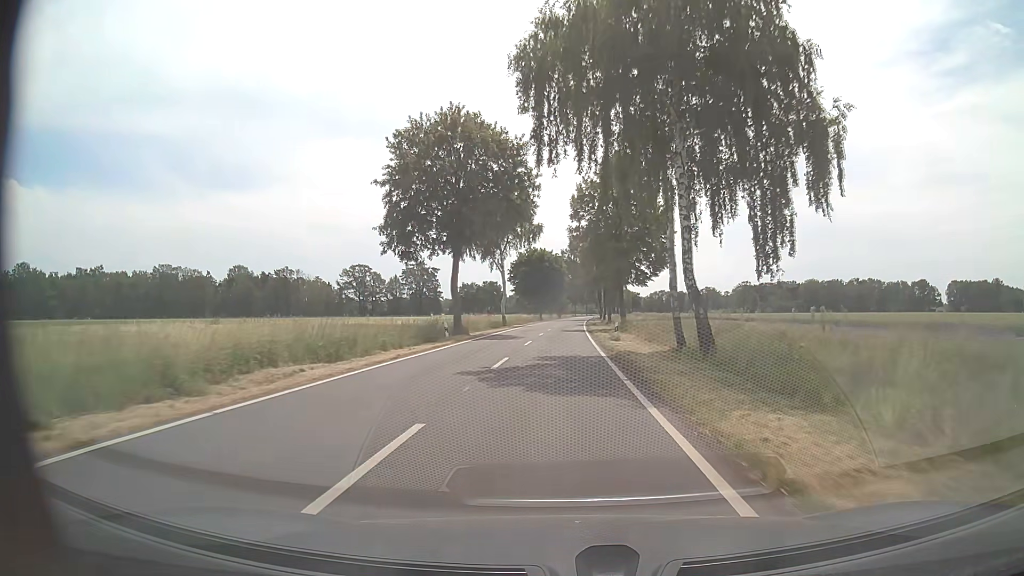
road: tertiary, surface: asphalt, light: Day
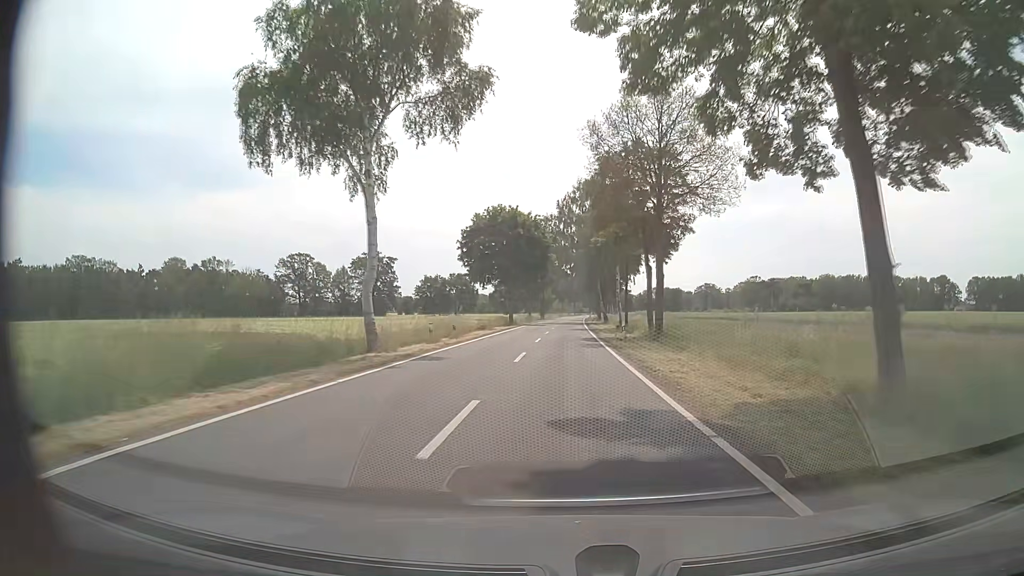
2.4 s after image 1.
(+0.3, +46.0) m; +2°
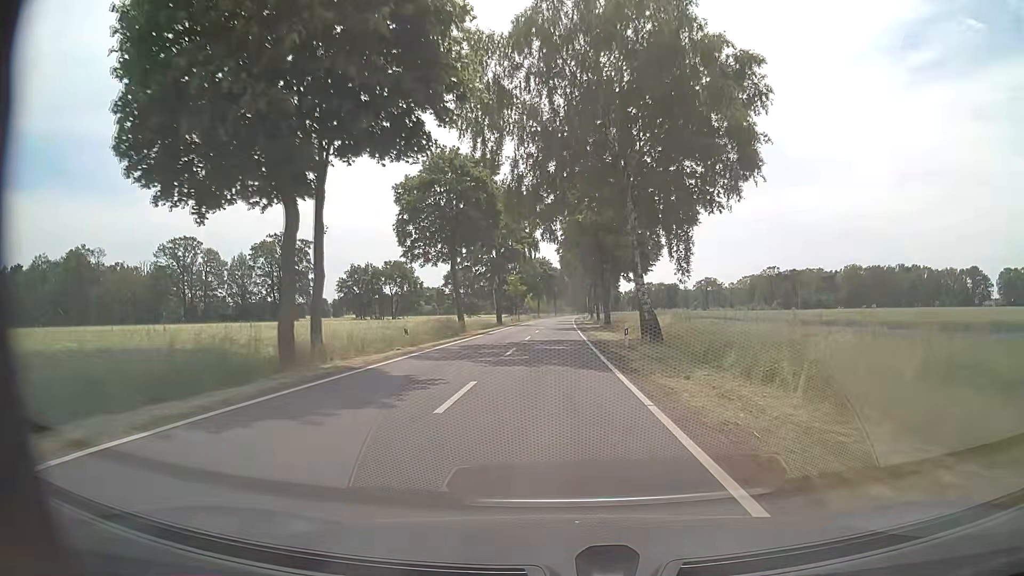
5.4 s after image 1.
(+0.8, +57.4) m; +1°
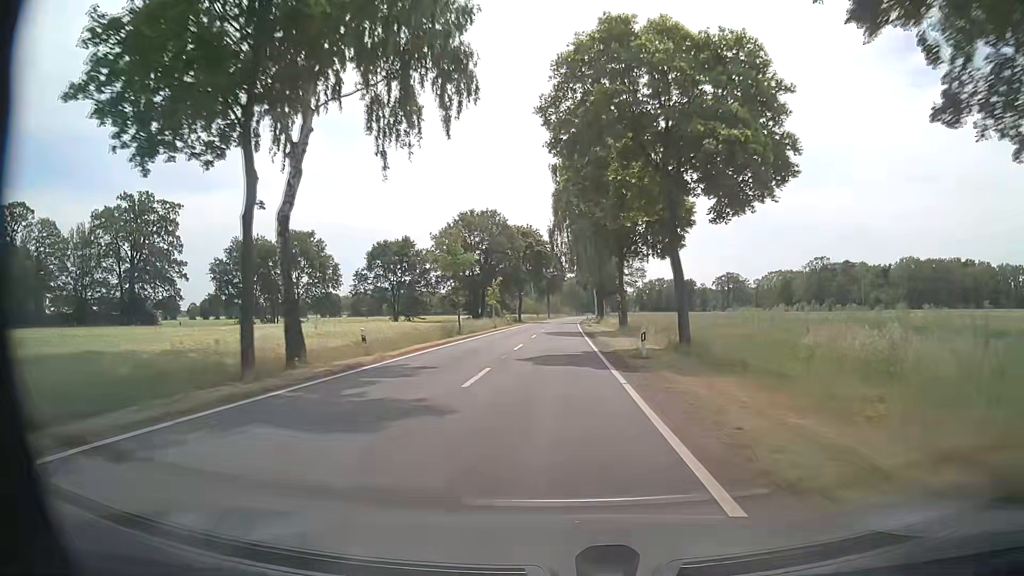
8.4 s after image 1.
(+0.8, +57.2) m; +1°
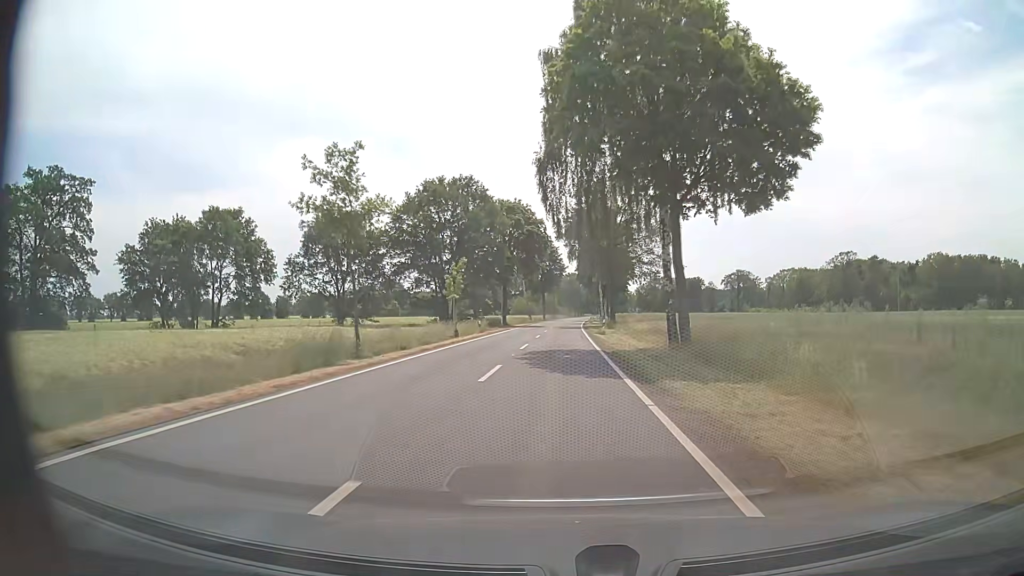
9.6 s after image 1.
(+0.1, +22.9) m; 0°
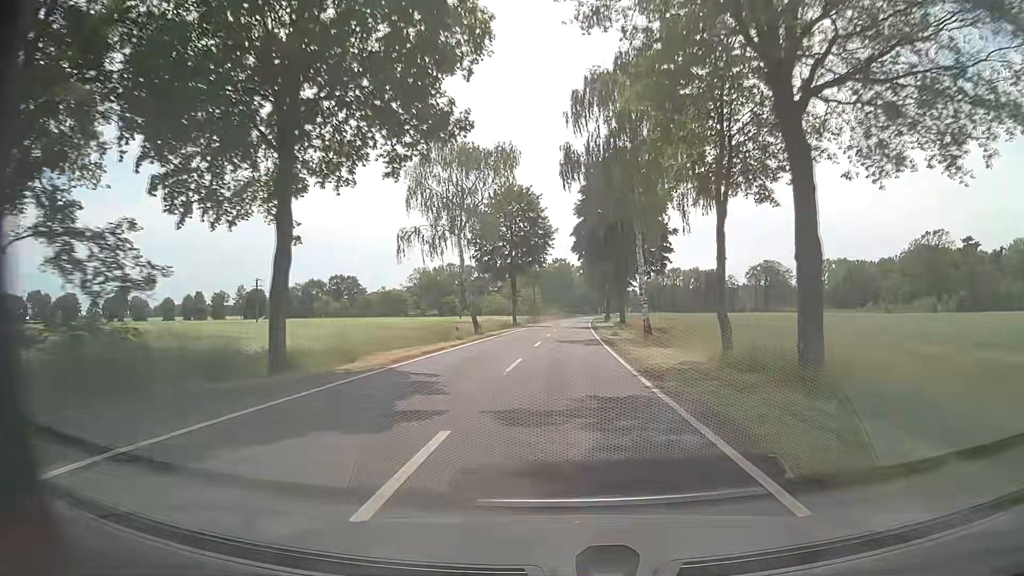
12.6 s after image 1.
(+0.6, +58.1) m; +1°
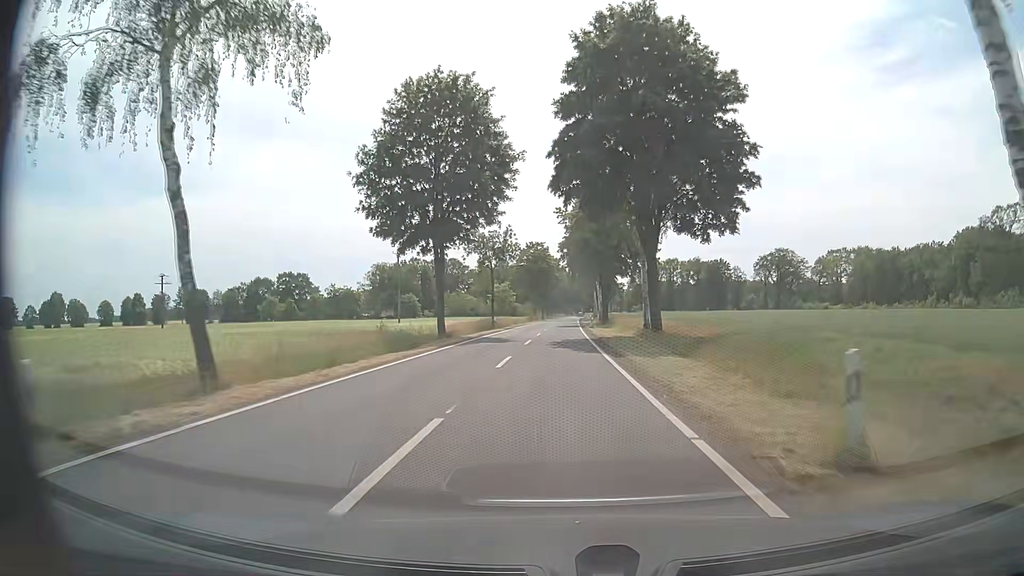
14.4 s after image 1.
(+0.6, +35.3) m; +2°
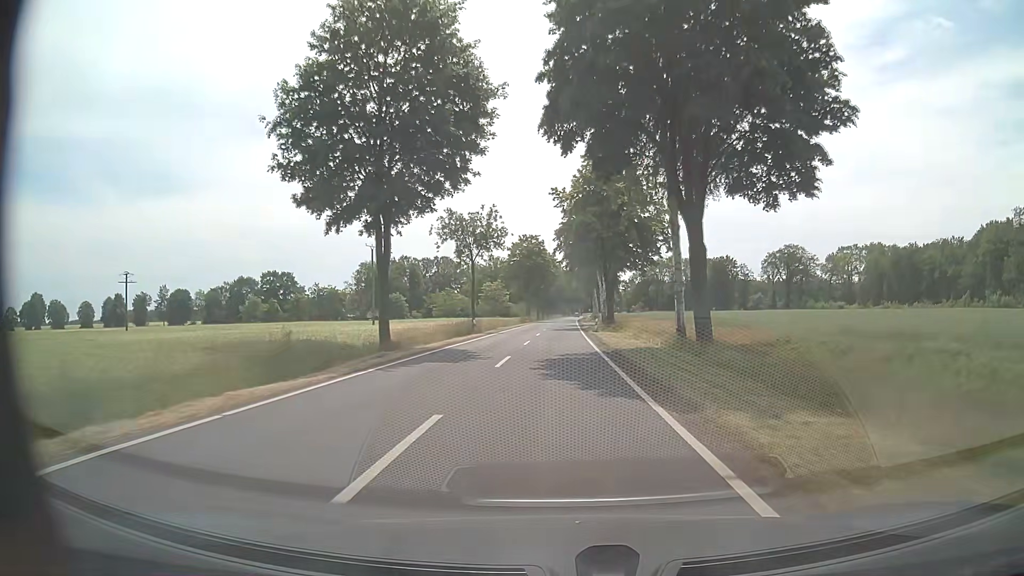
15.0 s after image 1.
(0.0, +11.8) m; +1°
(0, +10) (0, +20) (0, +30) (0, +40) (0, +50) (0, +60) (0, +70) (0, +80) (0, +90) (+1, +100) m
